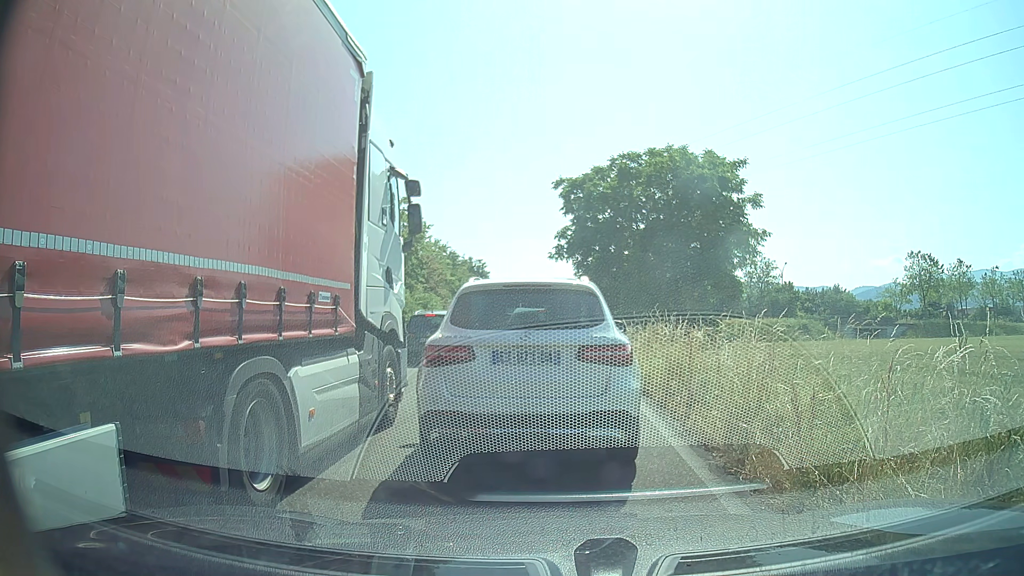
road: trunk_link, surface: asphalt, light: Day
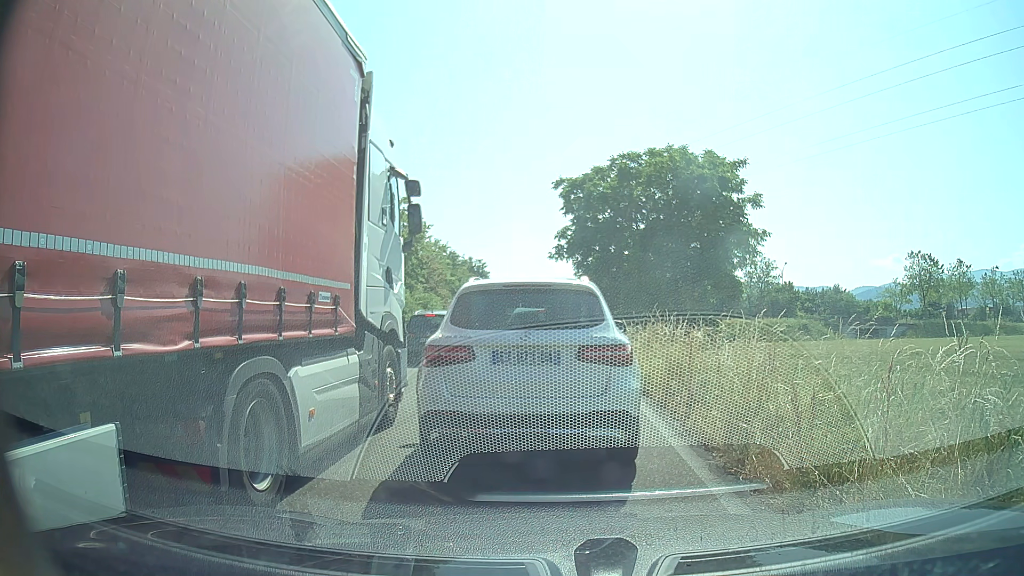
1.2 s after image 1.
(0.0, 0.0) m; 0°
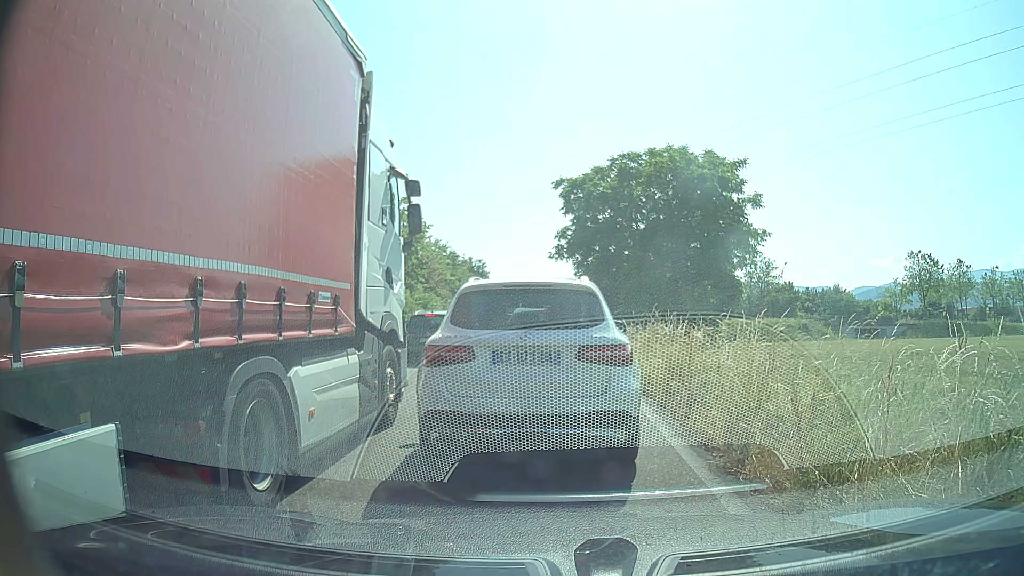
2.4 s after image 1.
(0.0, 0.0) m; 0°
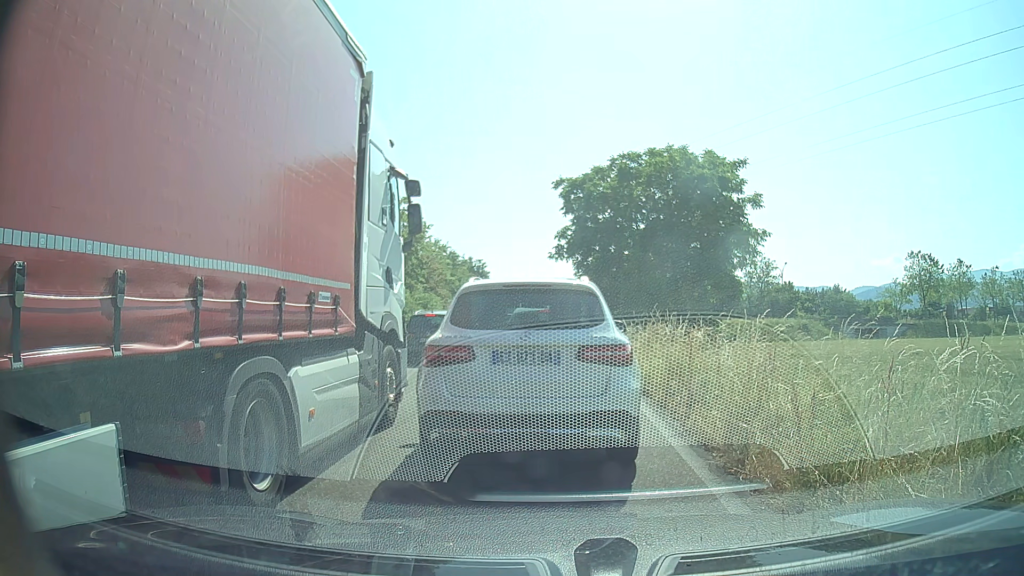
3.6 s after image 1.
(0.0, 0.0) m; 0°
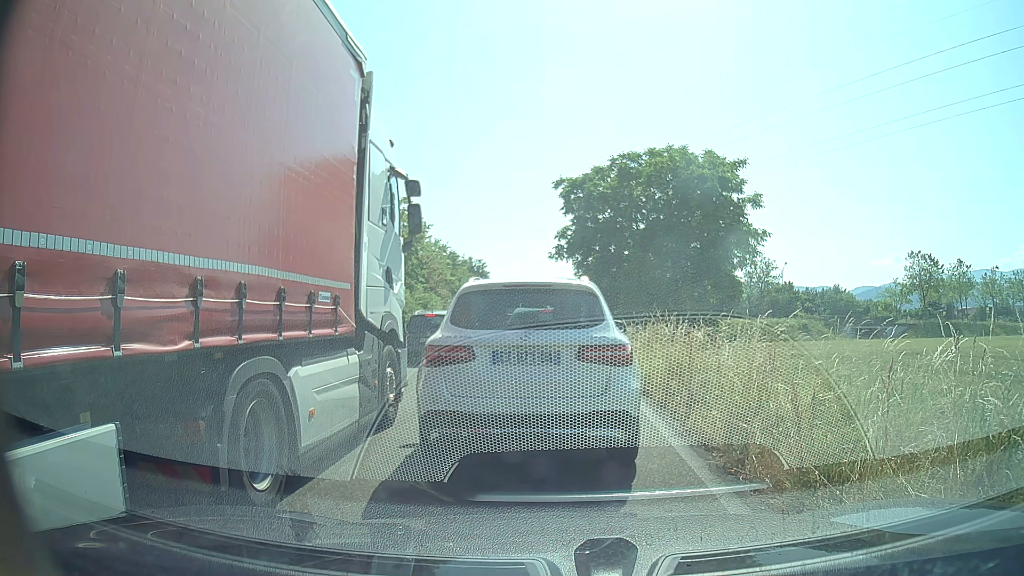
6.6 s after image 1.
(0.0, 0.0) m; 0°
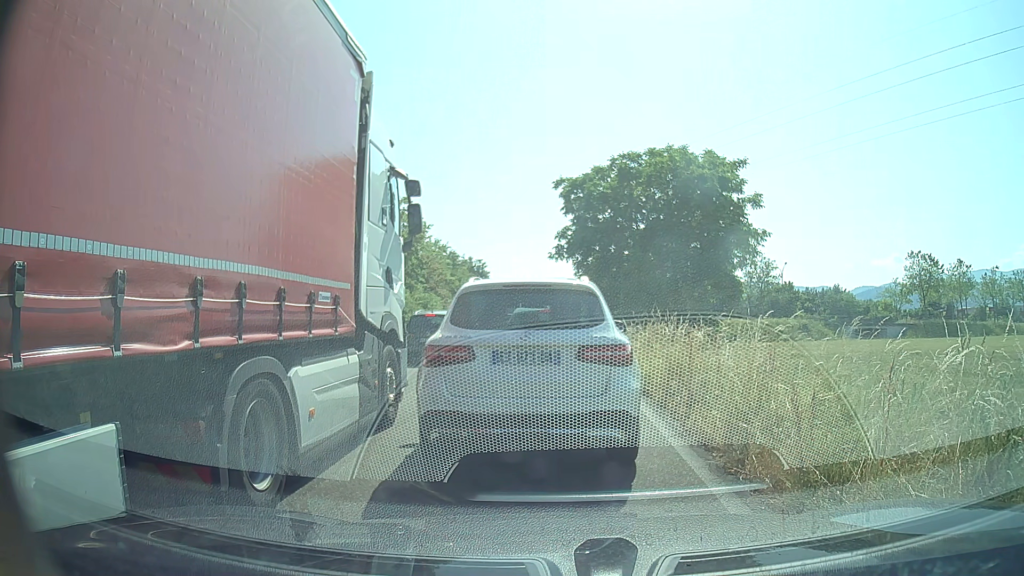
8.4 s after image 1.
(0.0, 0.0) m; 0°
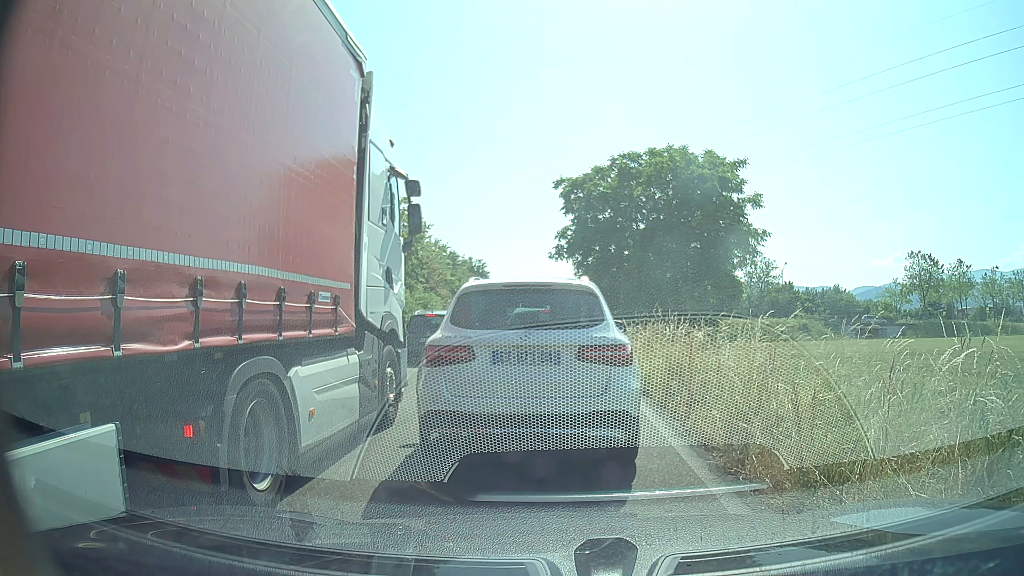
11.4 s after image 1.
(0.0, 0.0) m; 0°
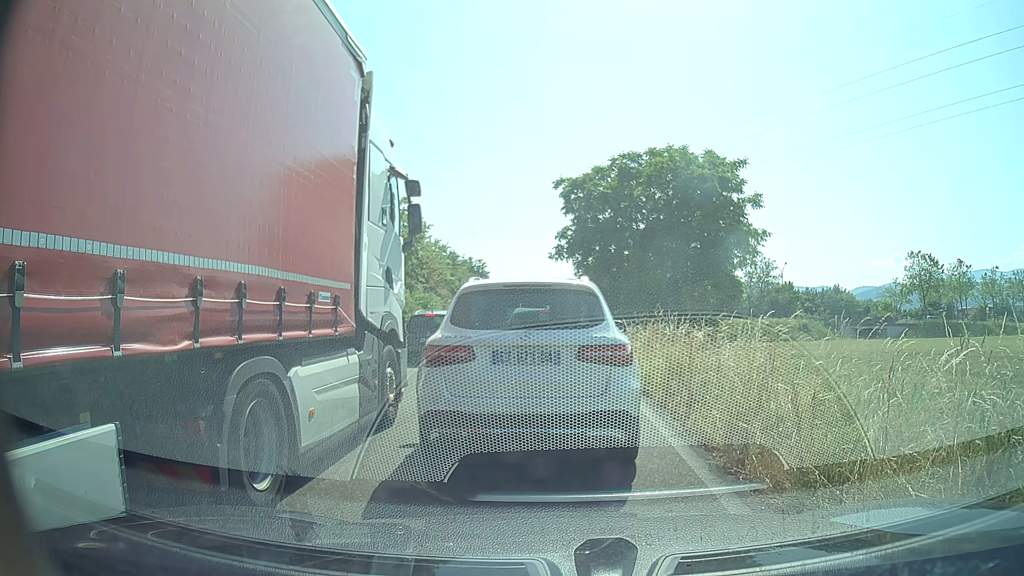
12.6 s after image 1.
(0.0, 0.0) m; 0°
